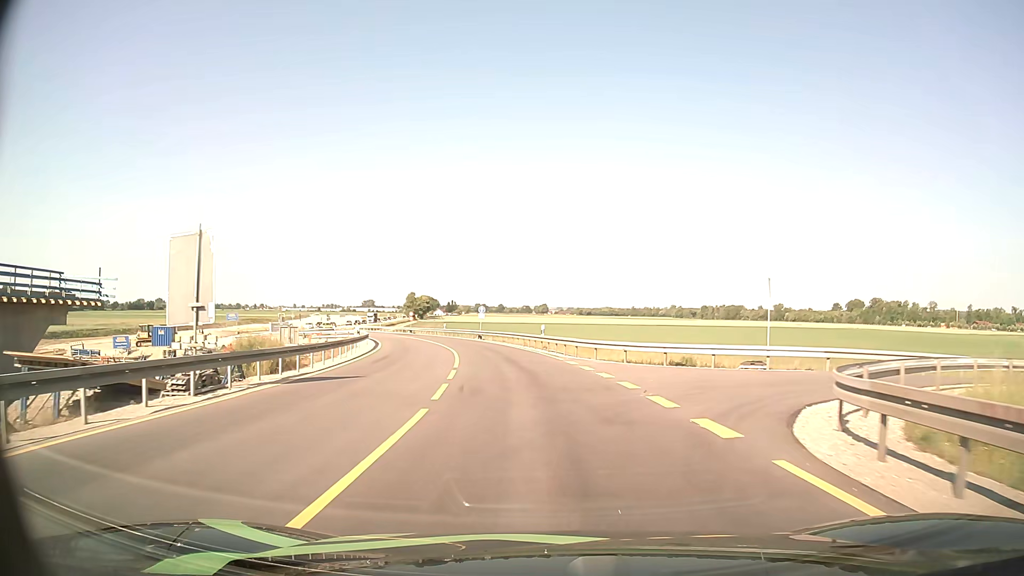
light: Day
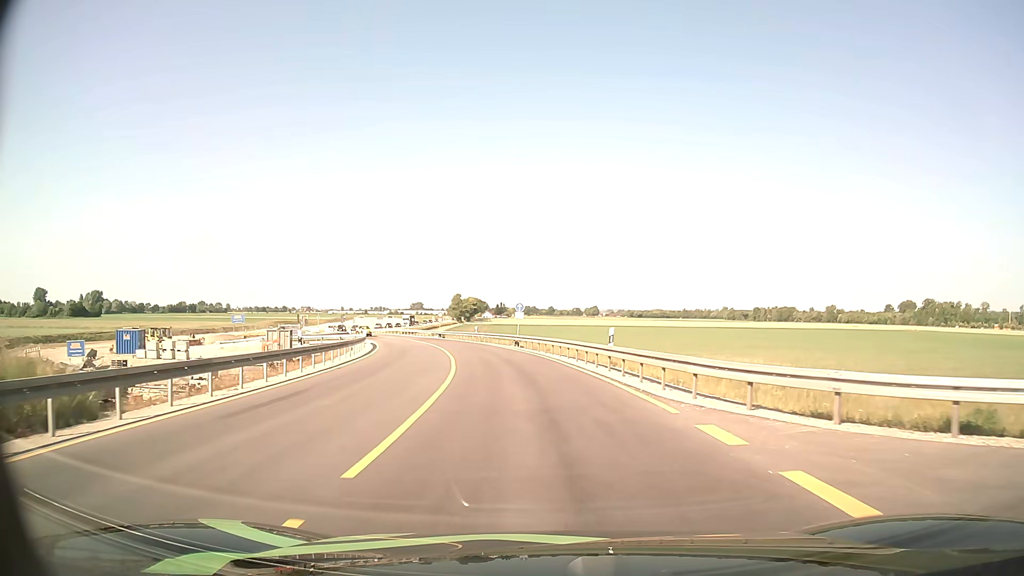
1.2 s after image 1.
(-0.6, +15.4) m; -4°
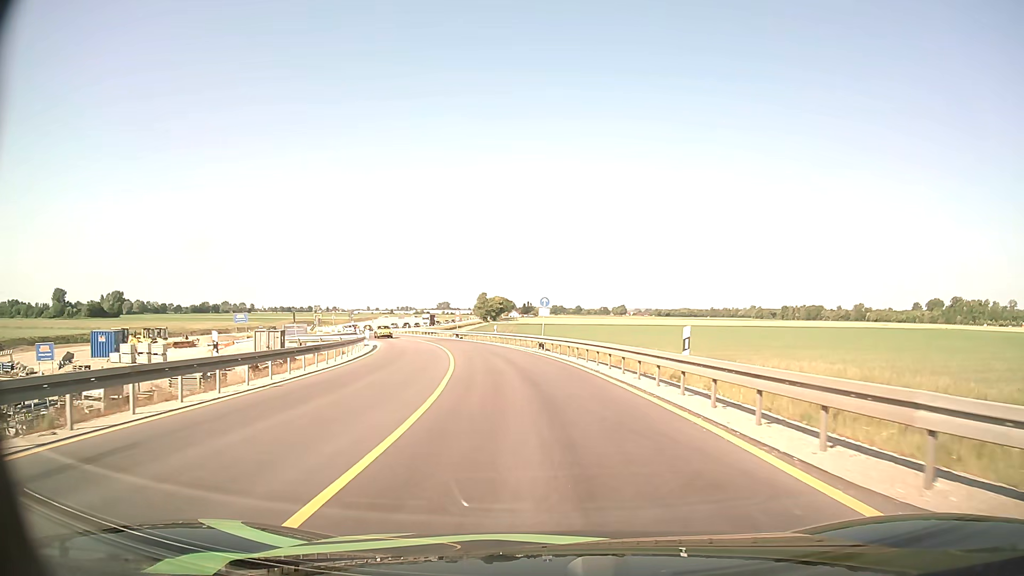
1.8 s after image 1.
(-0.2, +7.7) m; -2°
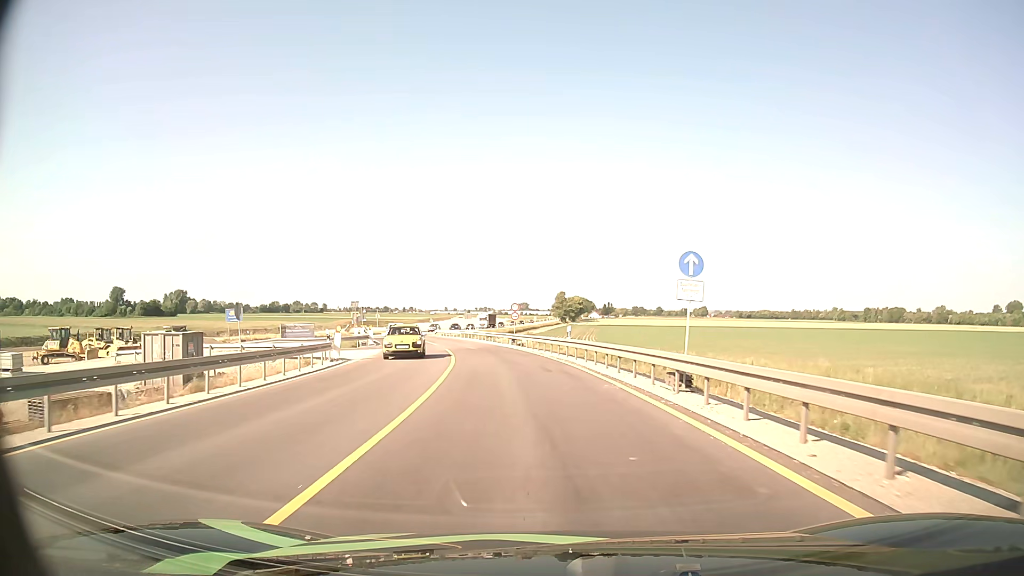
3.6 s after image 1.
(-1.4, +23.3) m; -7°
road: unclassified
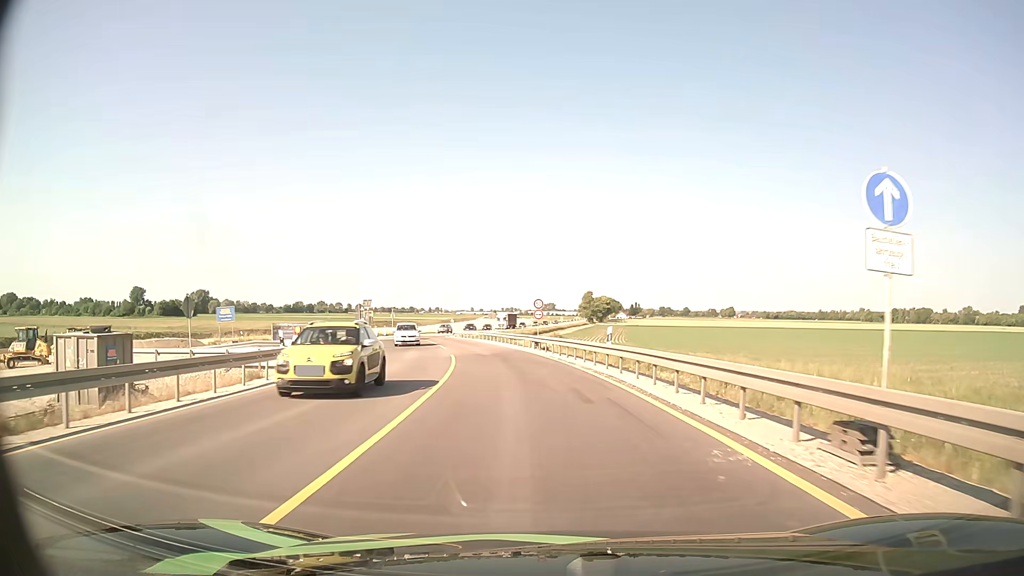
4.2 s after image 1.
(-0.2, +7.8) m; -2°
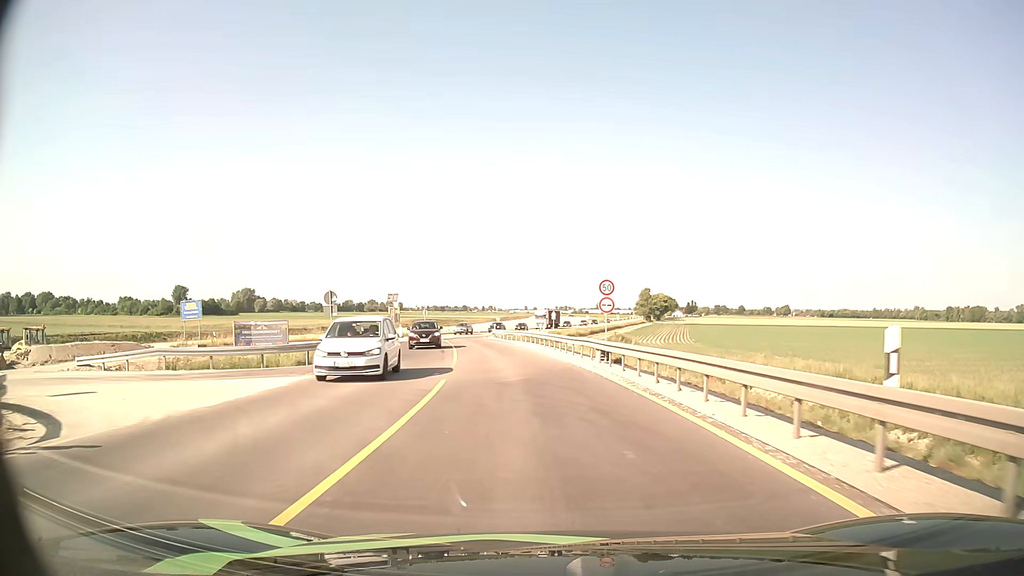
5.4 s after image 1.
(-0.6, +15.7) m; -4°
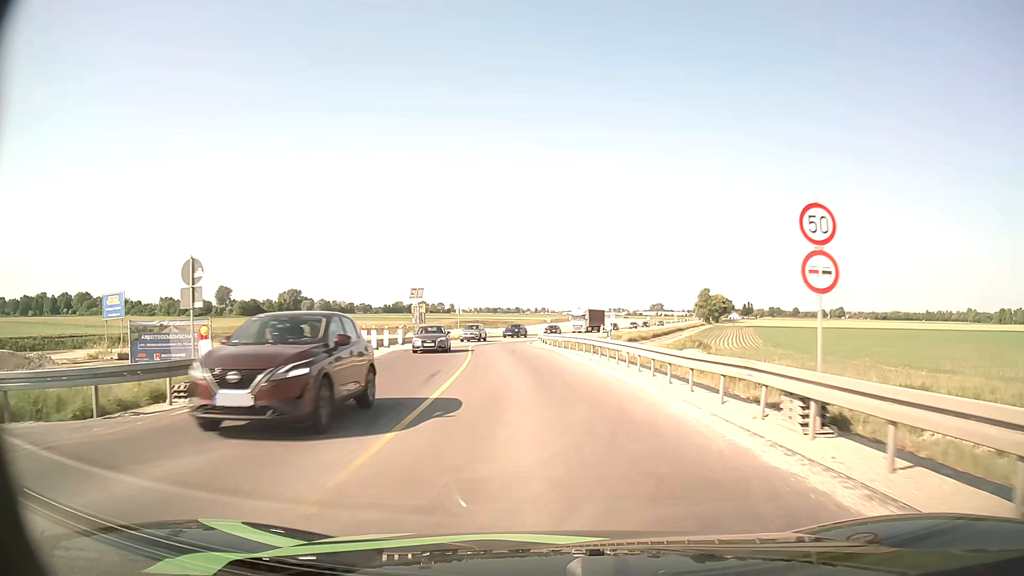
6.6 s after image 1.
(-0.7, +15.9) m; -5°
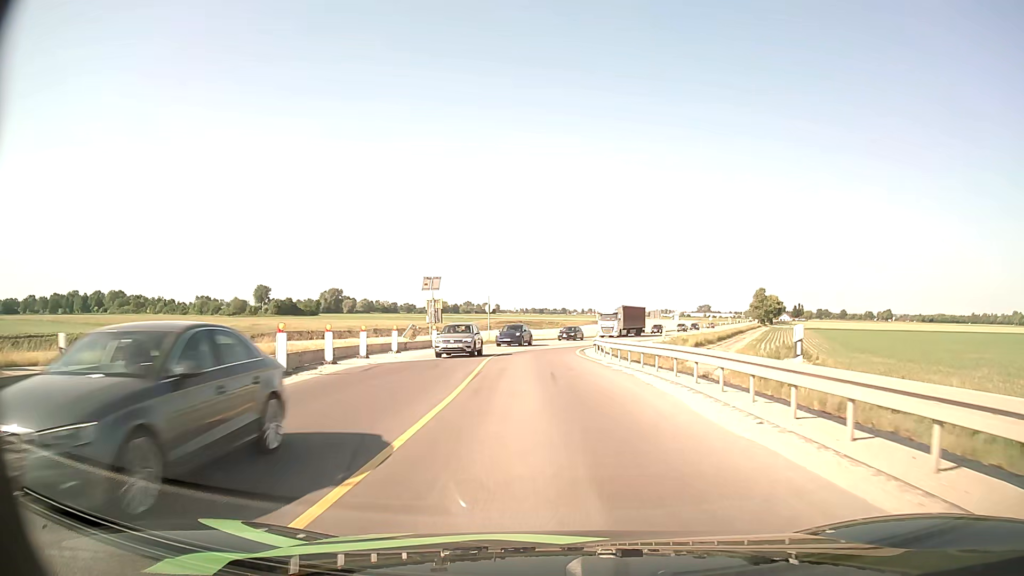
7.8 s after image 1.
(-0.6, +16.1) m; -4°
(0, +10) (0, +20) (-1, +30) (0, +40) (+1, +50) (+3, +60) (+6, +69) (+9, +79) (+13, +88) (+16, +98) m
